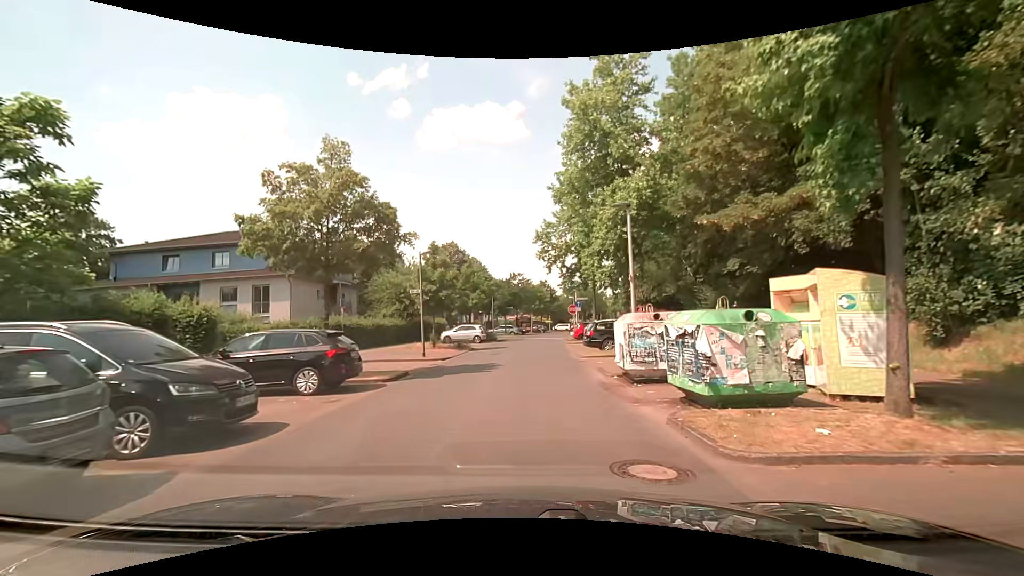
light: Day
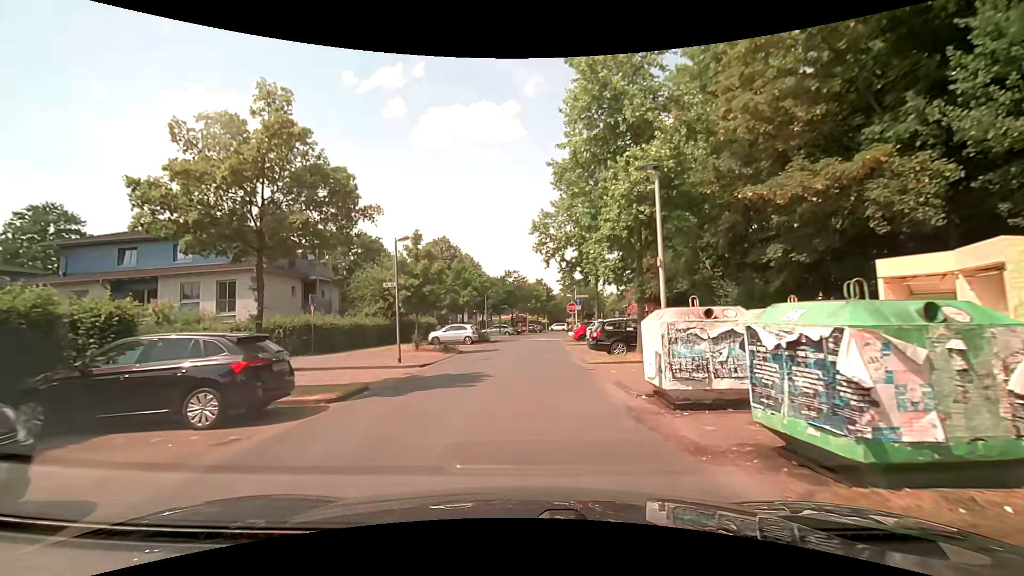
(0.0, +3.5) m; -1°
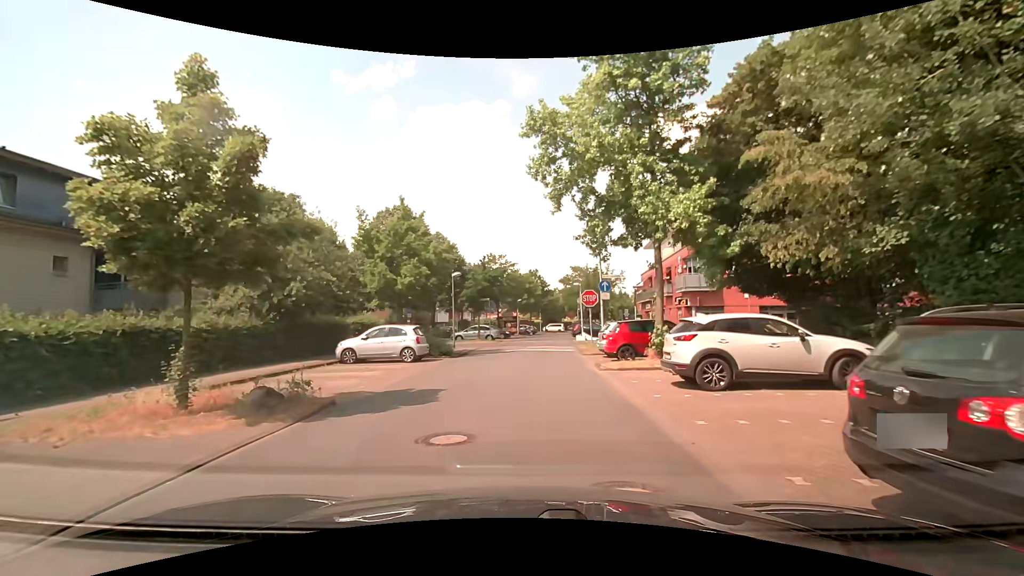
(+0.4, +17.1) m; +2°
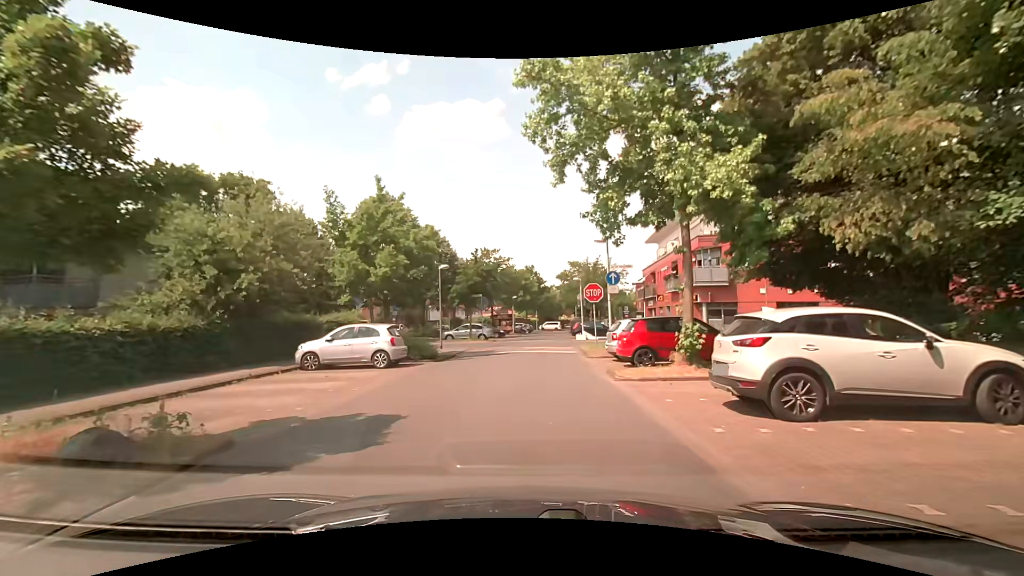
(0.0, +3.3) m; +1°
